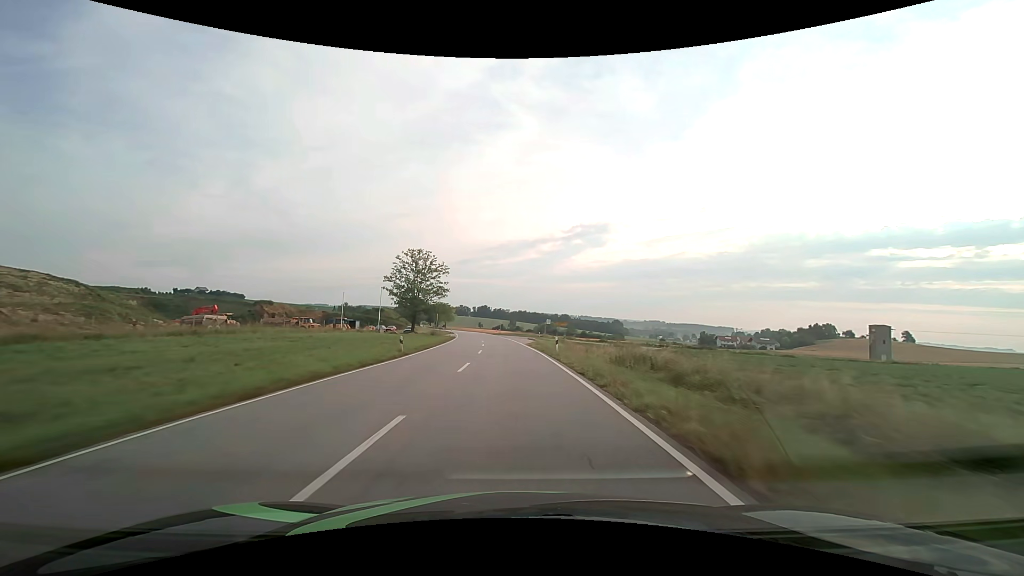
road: secondary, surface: asphalt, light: Day
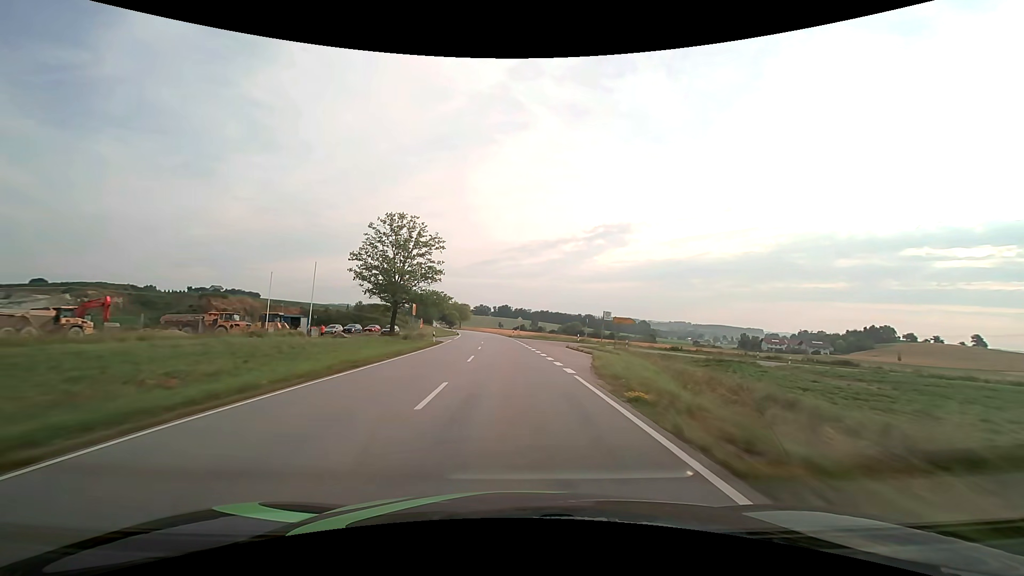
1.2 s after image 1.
(-0.7, +31.6) m; -3°
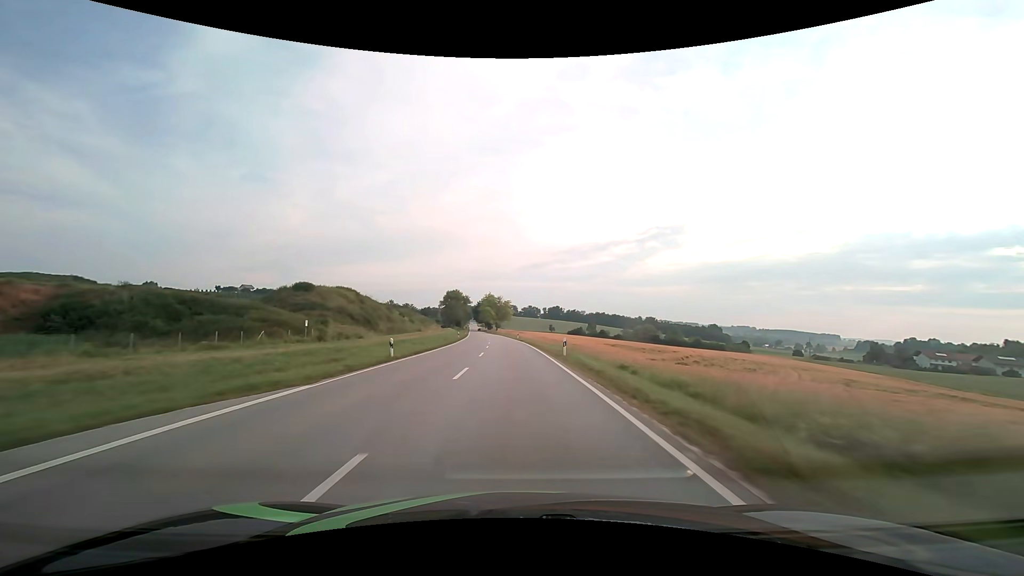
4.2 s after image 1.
(-4.0, +78.8) m; -6°
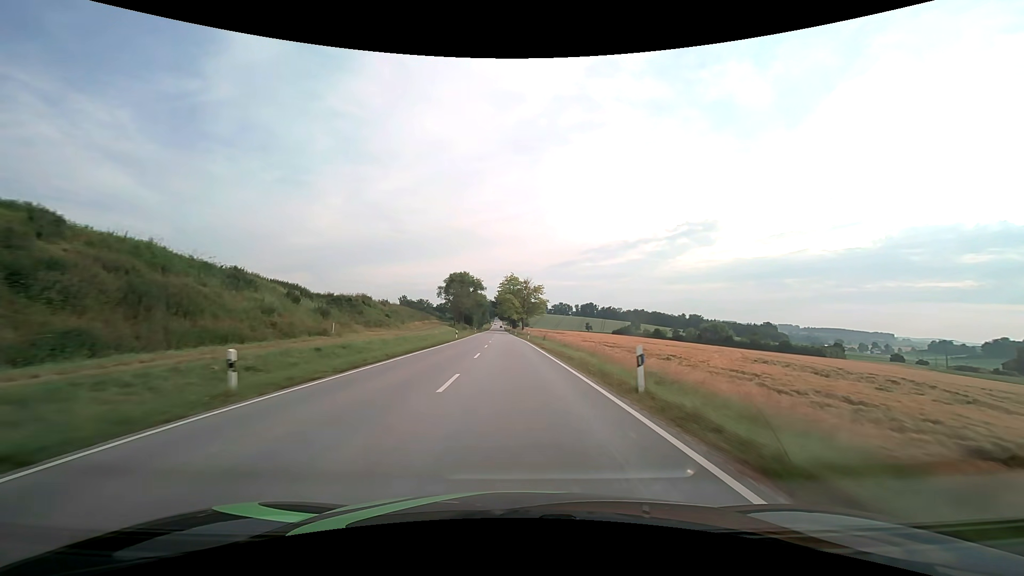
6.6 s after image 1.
(-1.9, +63.1) m; -3°
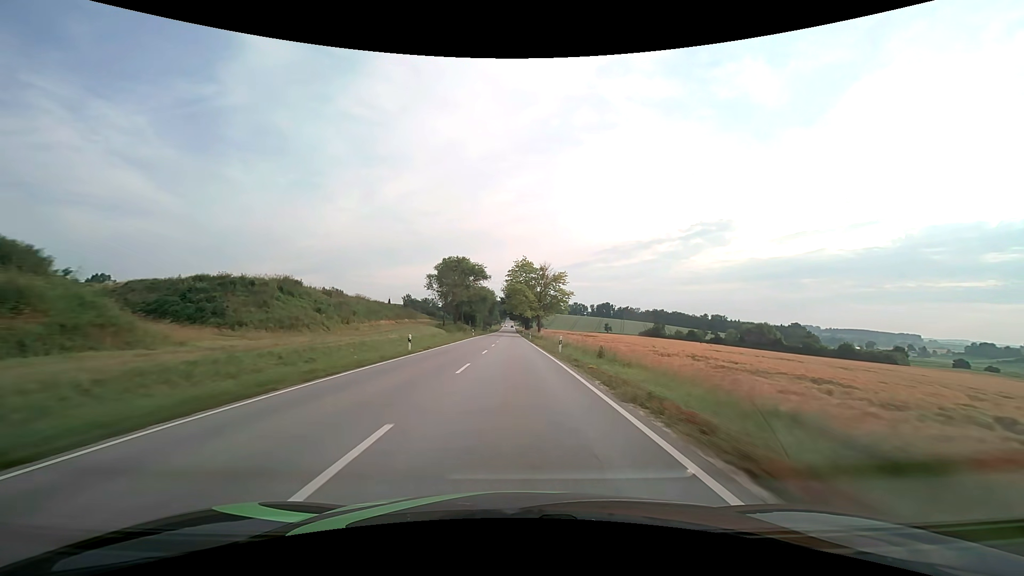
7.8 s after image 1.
(-0.4, +31.6) m; -2°
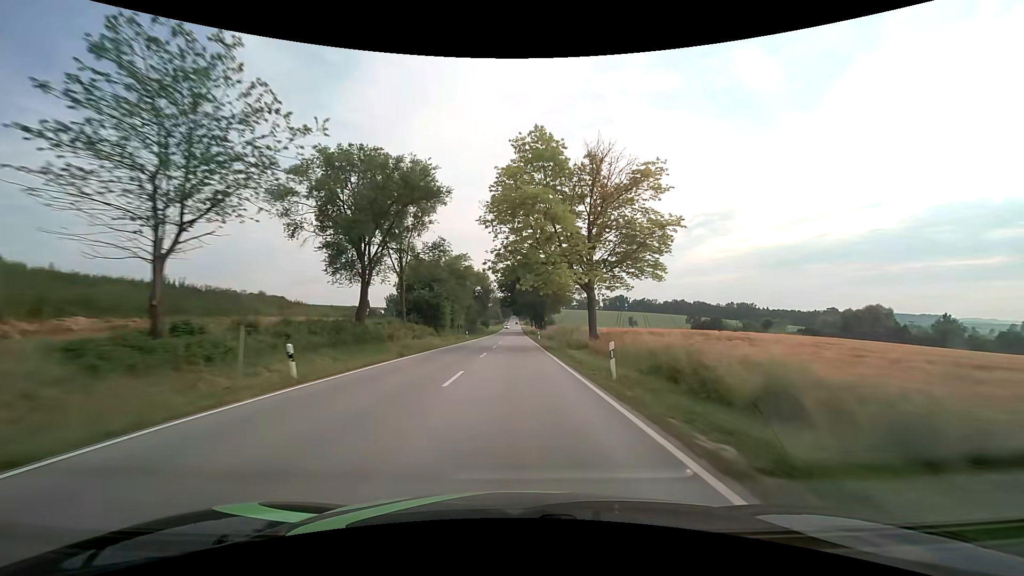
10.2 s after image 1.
(-0.5, +63.2) m; -1°
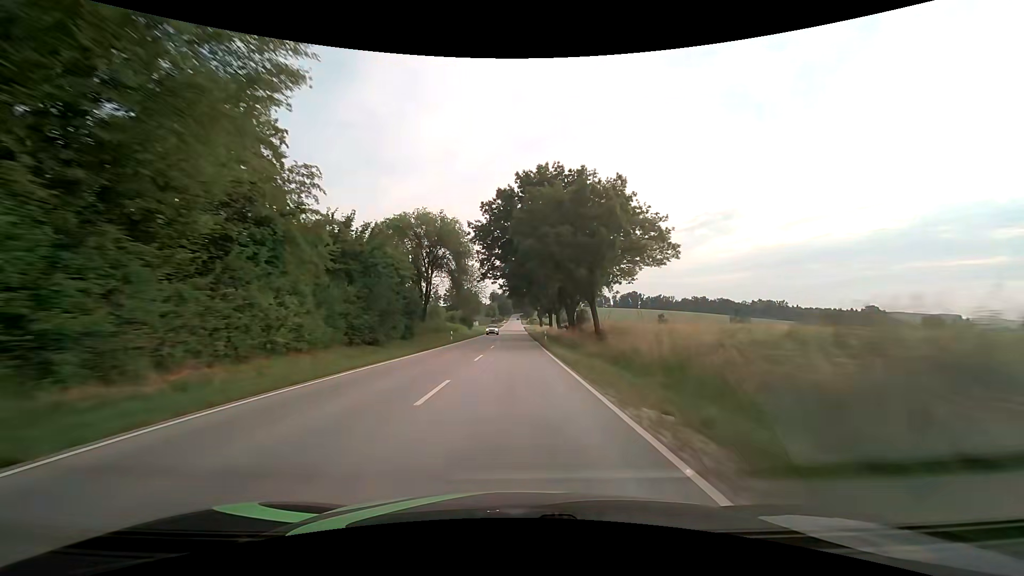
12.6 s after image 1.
(-0.1, +63.2) m; 0°
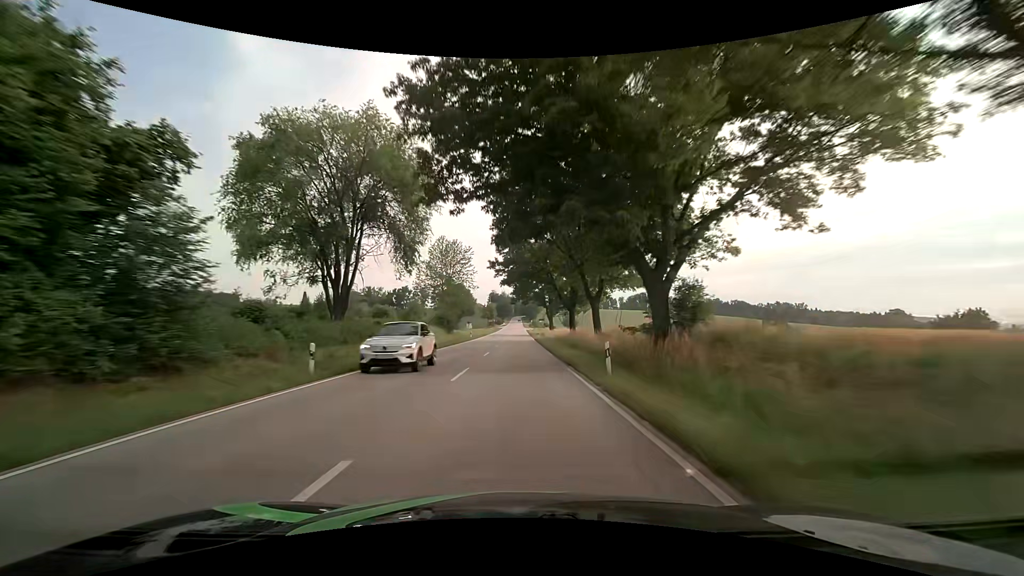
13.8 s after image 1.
(-0.1, +31.6) m; -1°
(0, +10) (0, +20) (0, +30) (0, +40) (0, +50) (0, +60) (+1, +70) (+1, +80) (+1, +90) (+1, +100) m
